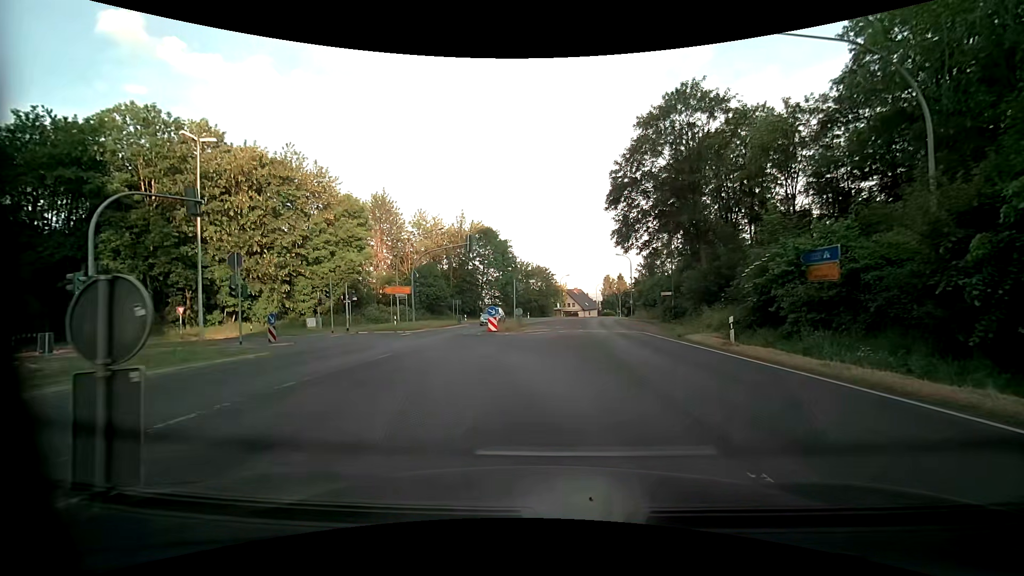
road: primary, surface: asphalt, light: Day
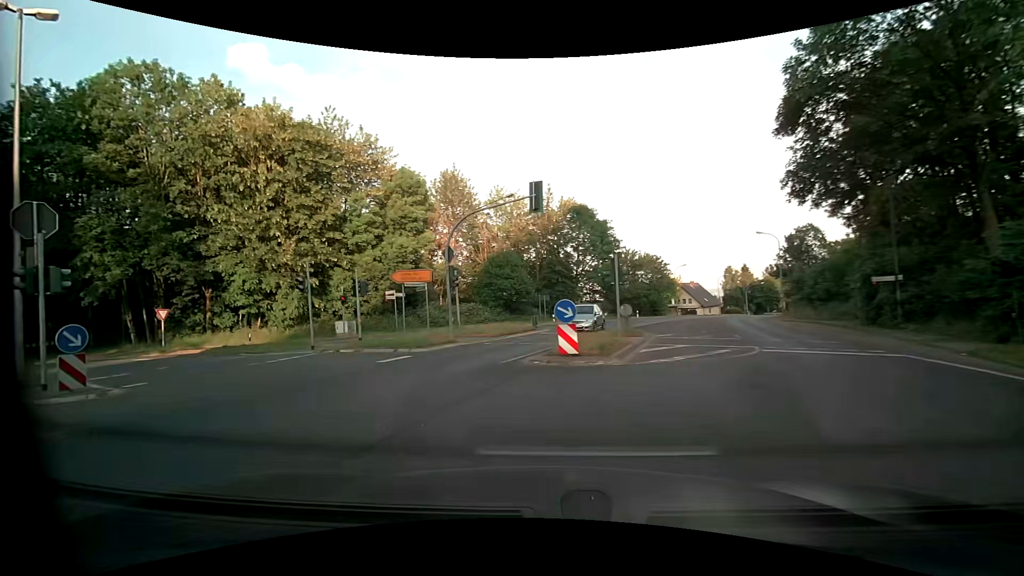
(-0.3, +15.5) m; -11°
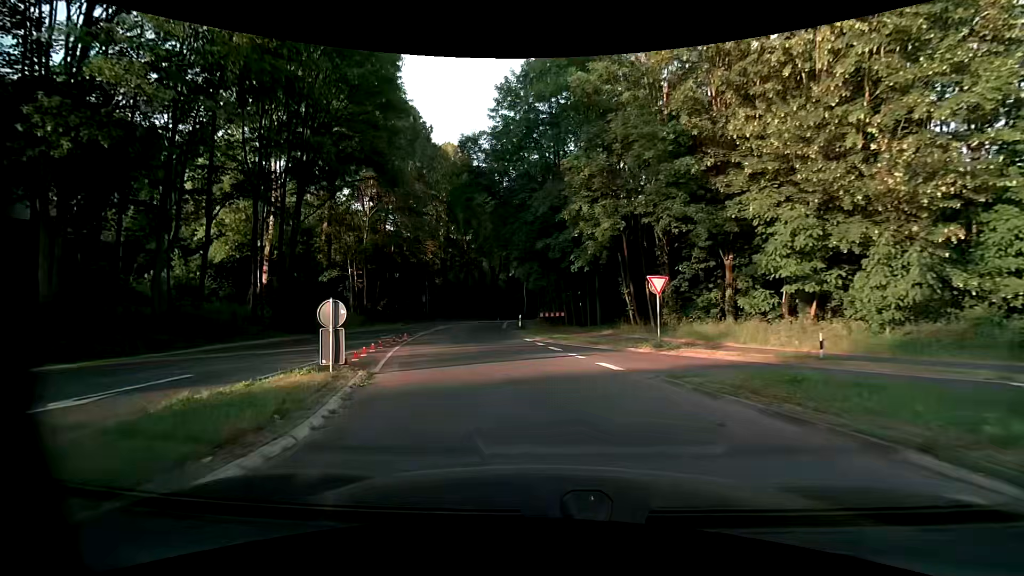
(-9.5, +15.7) m; -55°
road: secondary
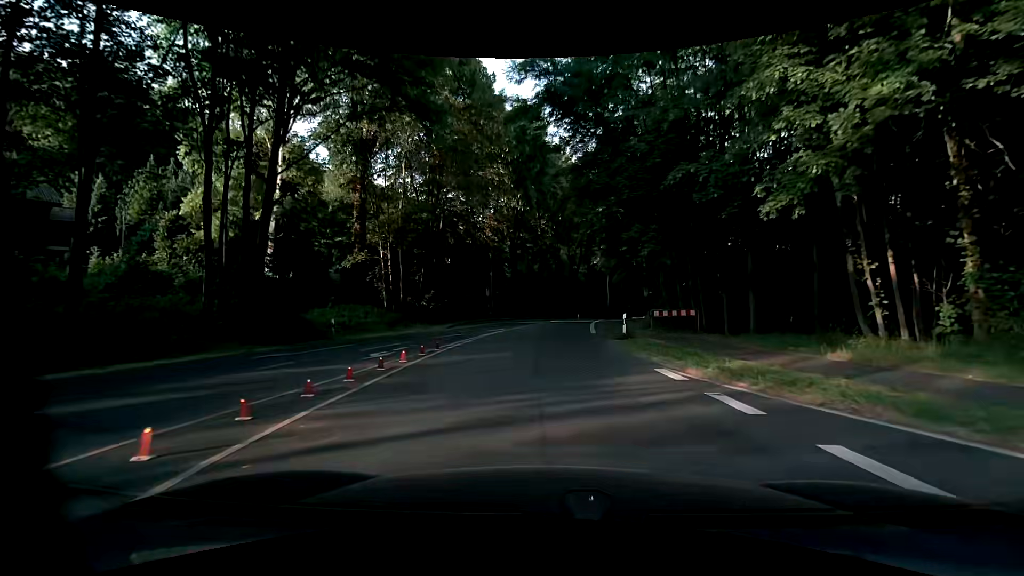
(-1.4, +14.0) m; -9°
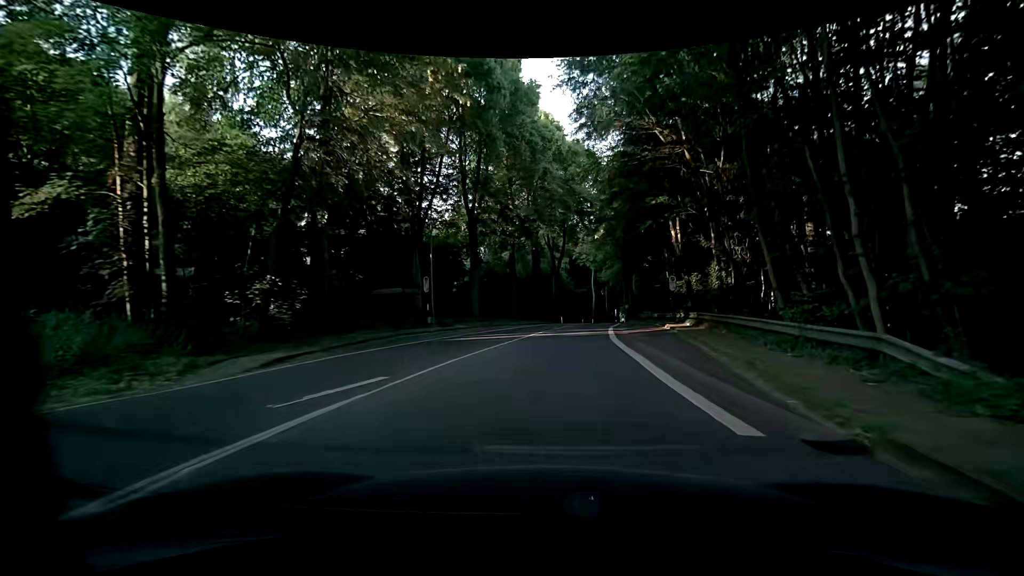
(+0.1, +21.2) m; +3°
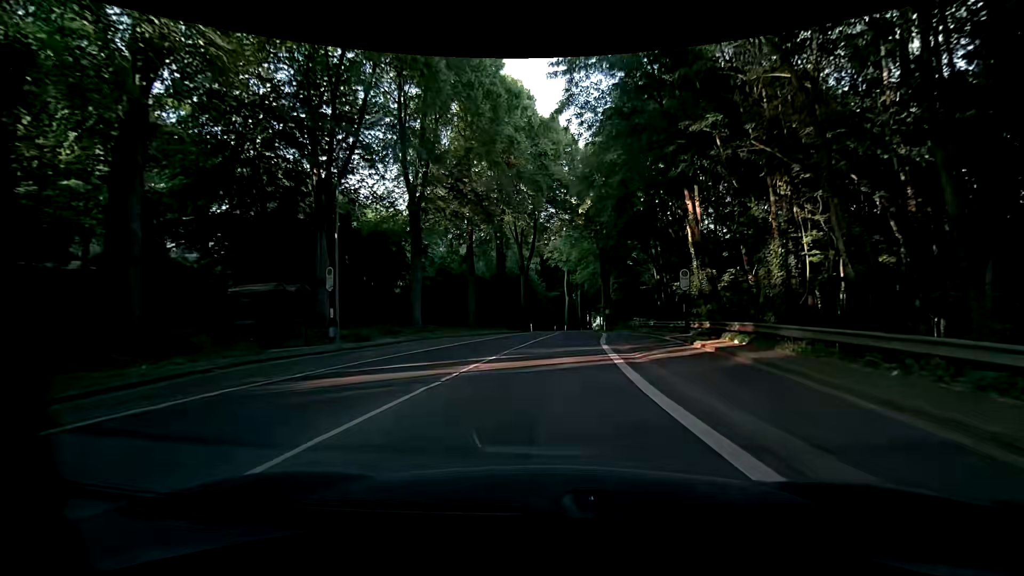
(+0.2, +11.4) m; +3°
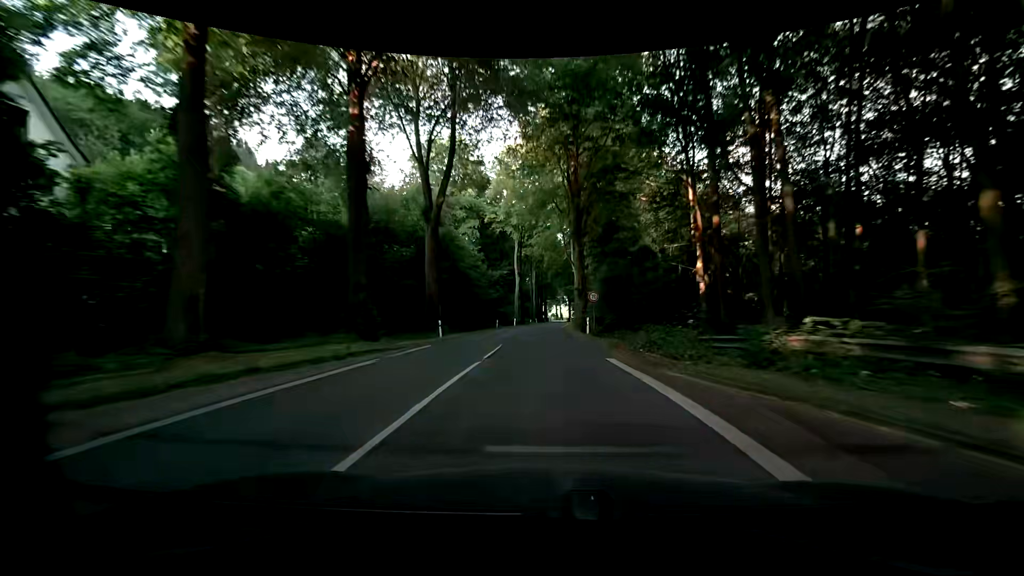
(+1.7, +31.7) m; +5°
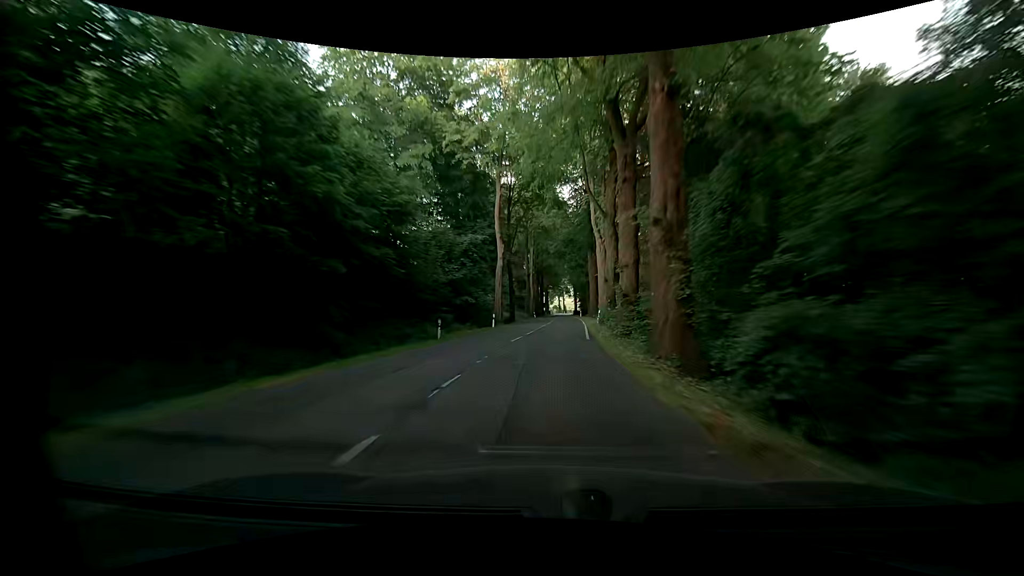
(+0.3, +29.2) m; +1°
(0, +10) (0, +20) (+1, +30) (+1, +40) (+2, +50) (+2, +60) (+2, +70) (+3, +80) (+3, +90) (+3, +100) m
